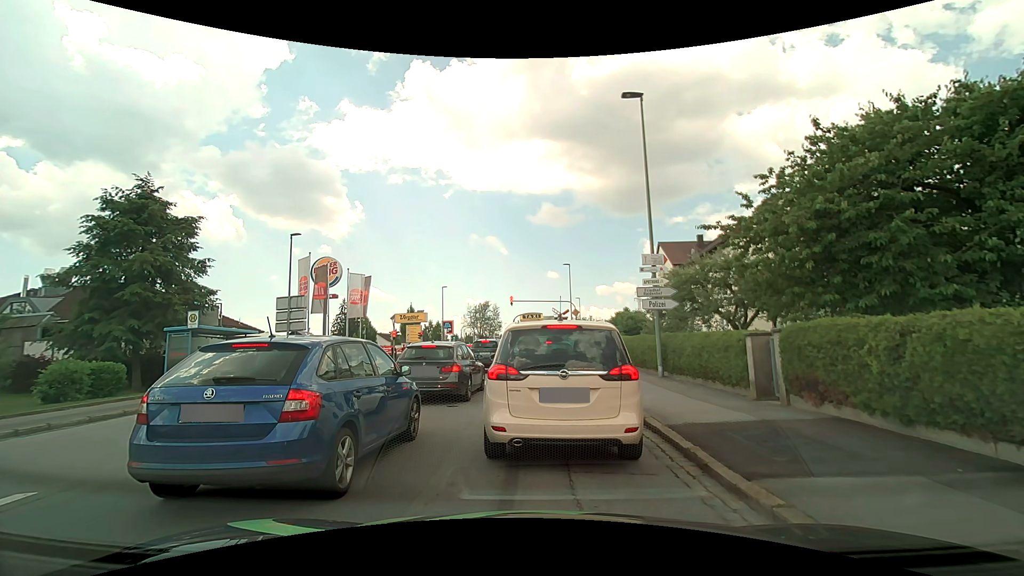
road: tertiary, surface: asphalt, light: Day
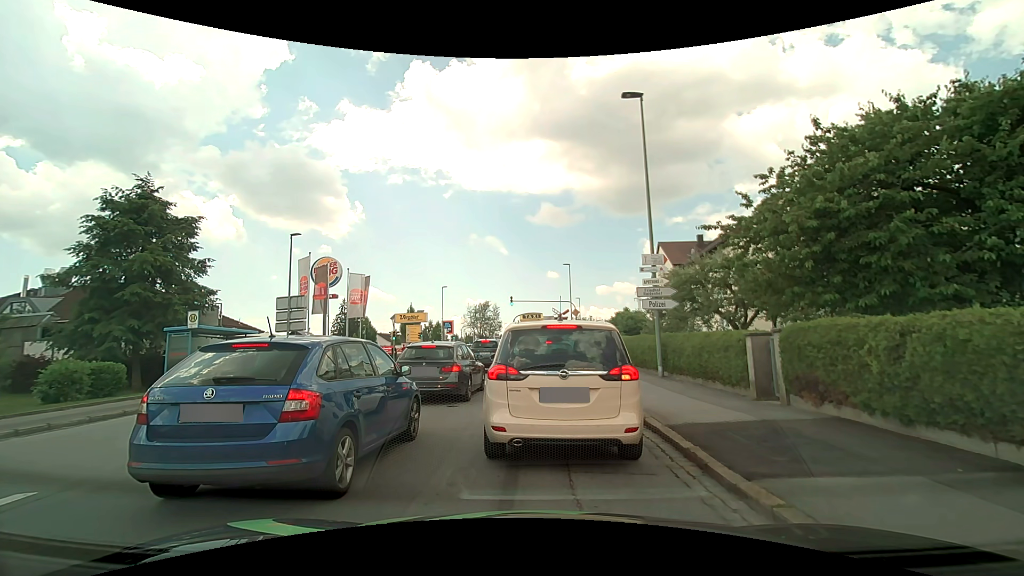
(0.0, 0.0) m; 0°
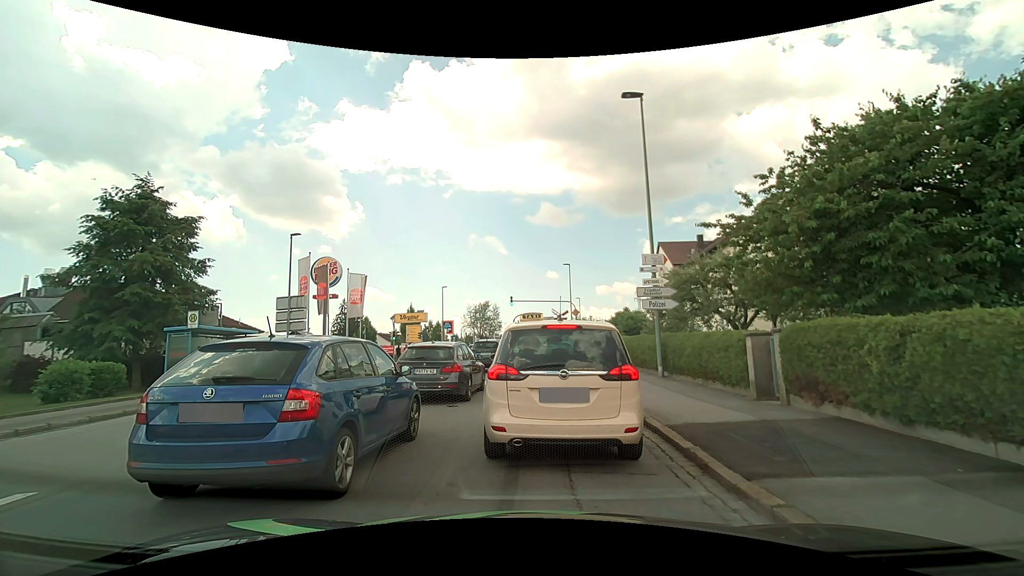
(0.0, 0.0) m; 0°
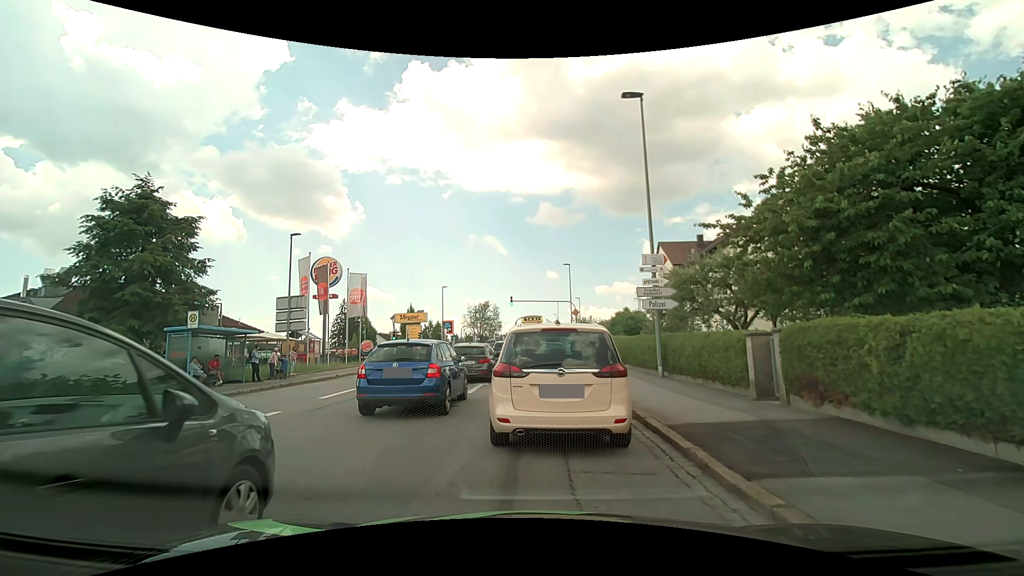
(0.0, 0.0) m; 0°
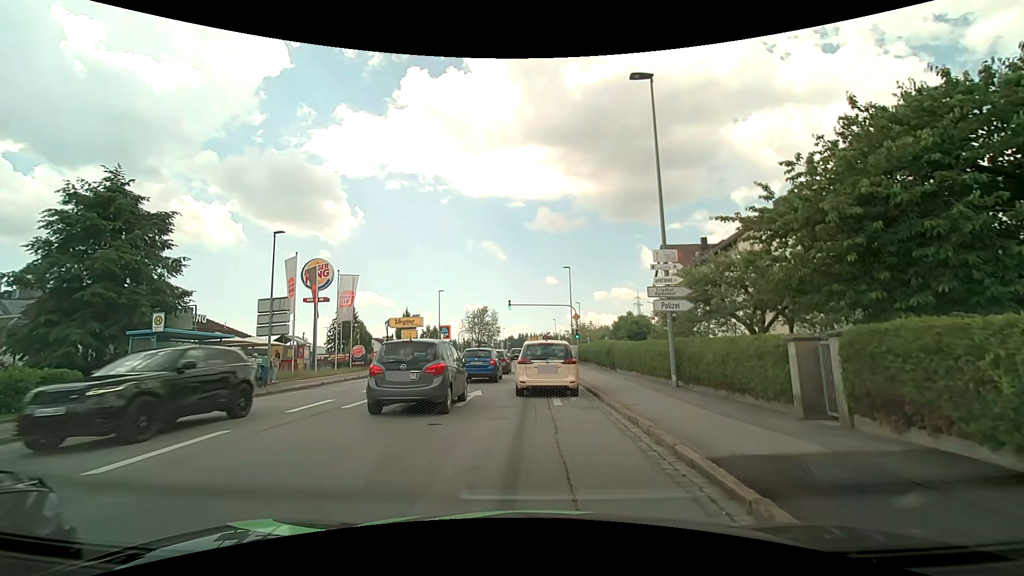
(0.0, +2.0) m; +1°
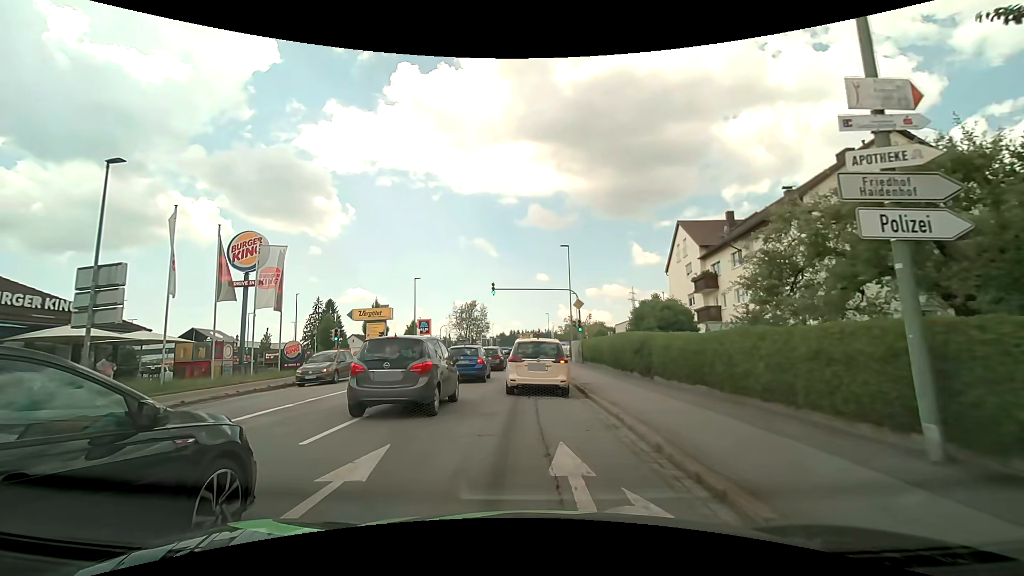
(+0.1, +10.4) m; +1°
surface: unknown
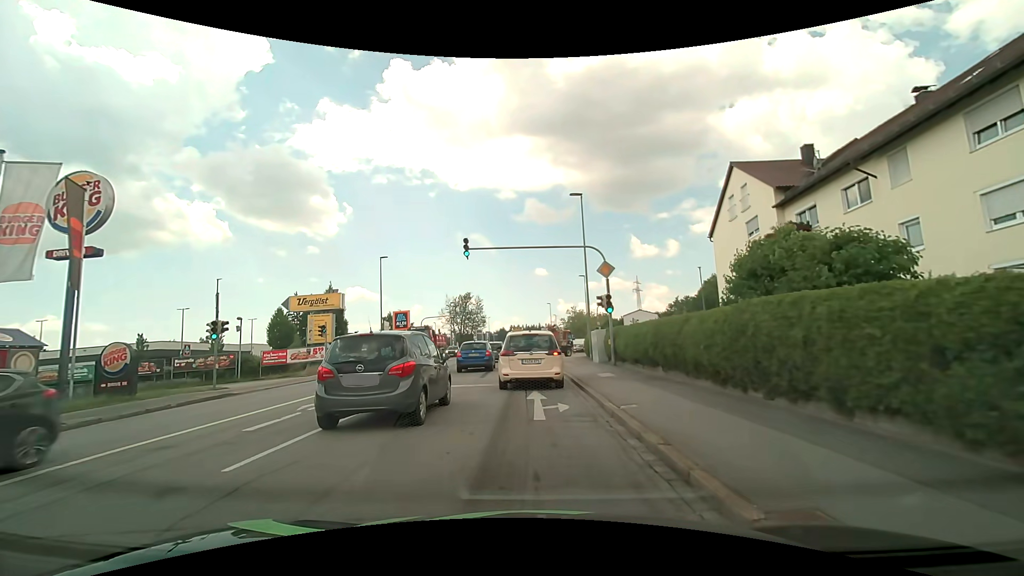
(+0.1, +13.6) m; -1°
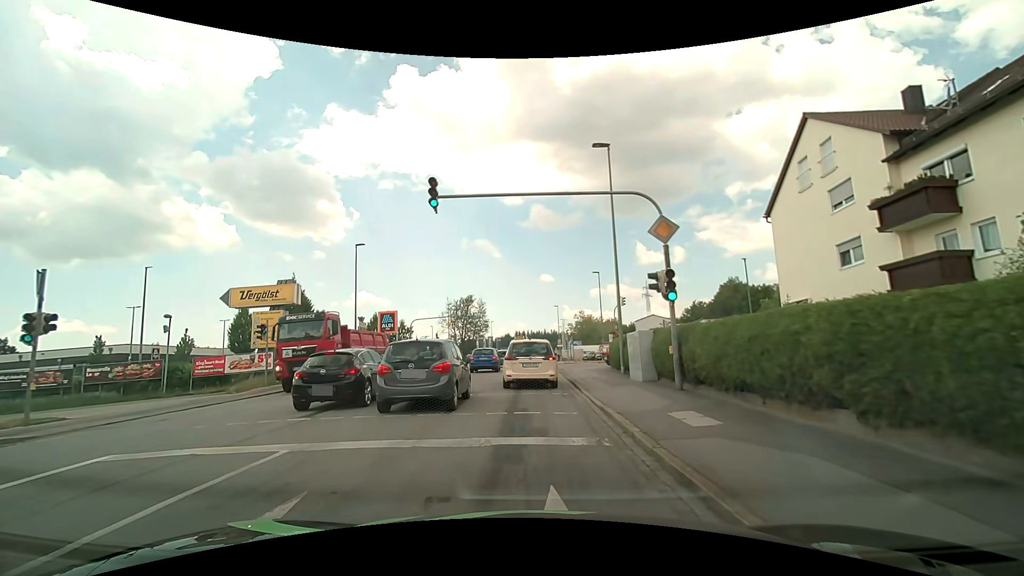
(+0.1, +8.7) m; -1°
(0, +10) (0, +20) (0, +30) (0, +40) (0, +50) (0, +60) (+1, +70) (+1, +80) (+1, +90) (+2, +100) m
